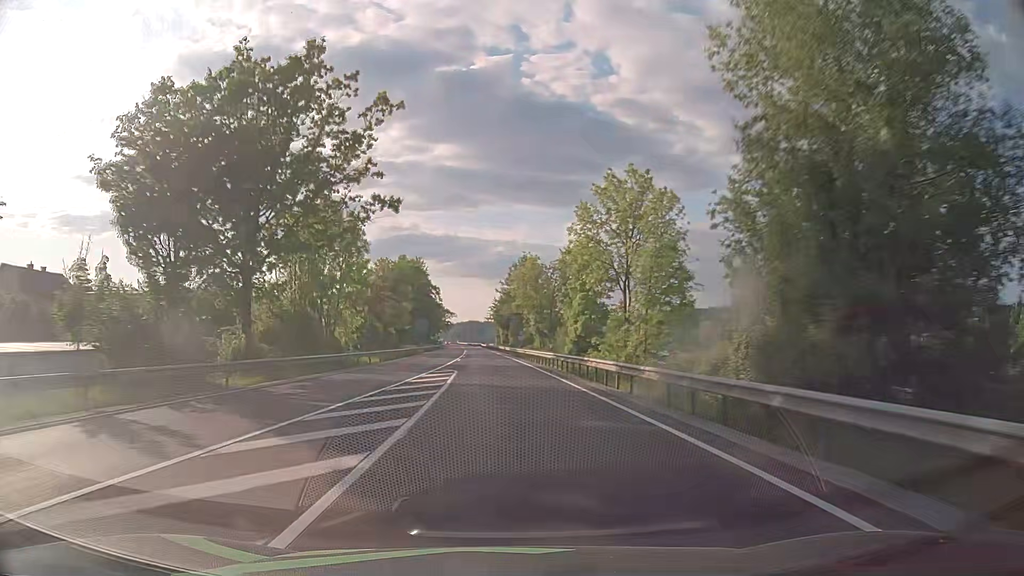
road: primary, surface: asphalt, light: Day
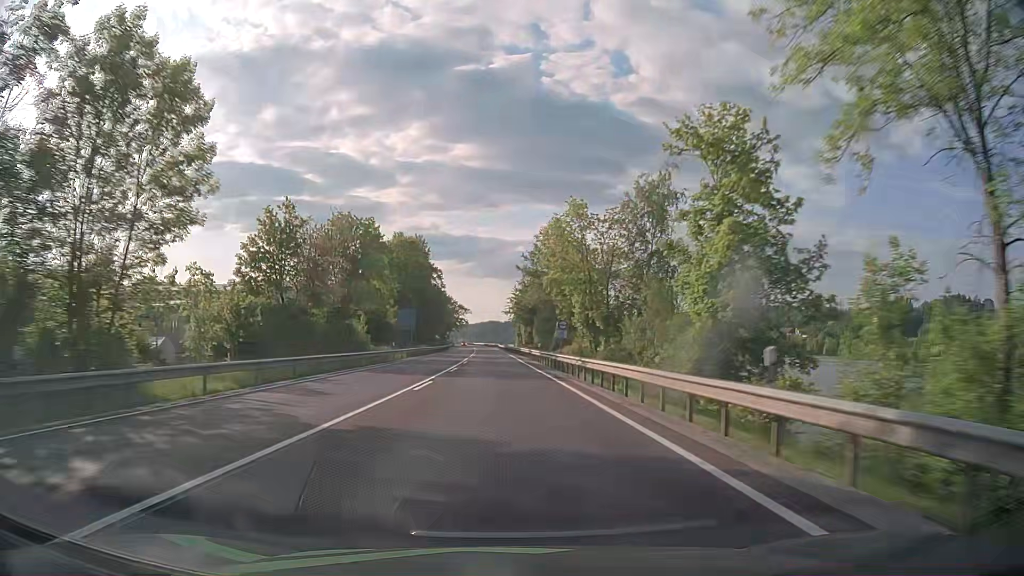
(-0.4, +31.6) m; -2°
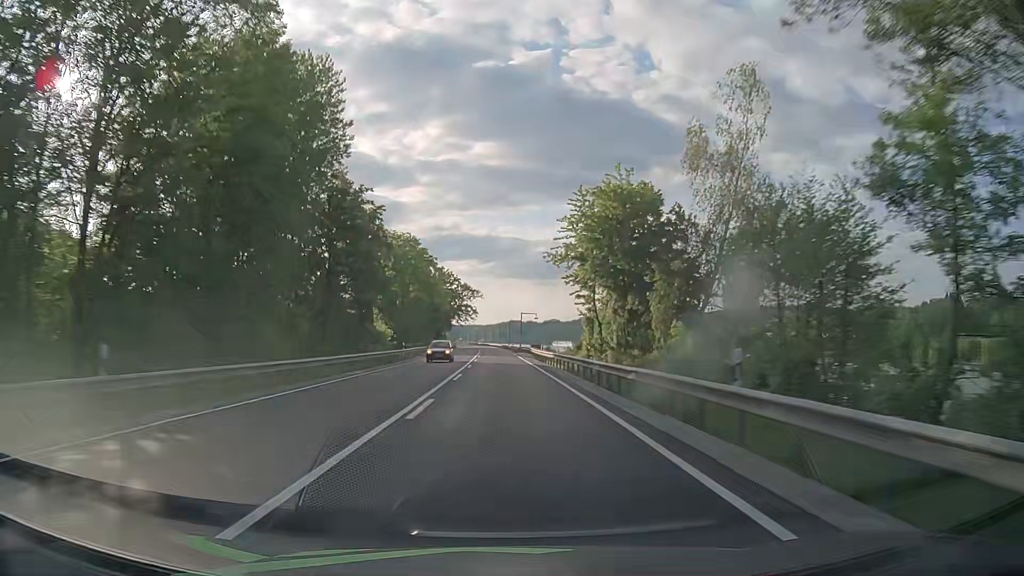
(-1.9, +79.1) m; -2°
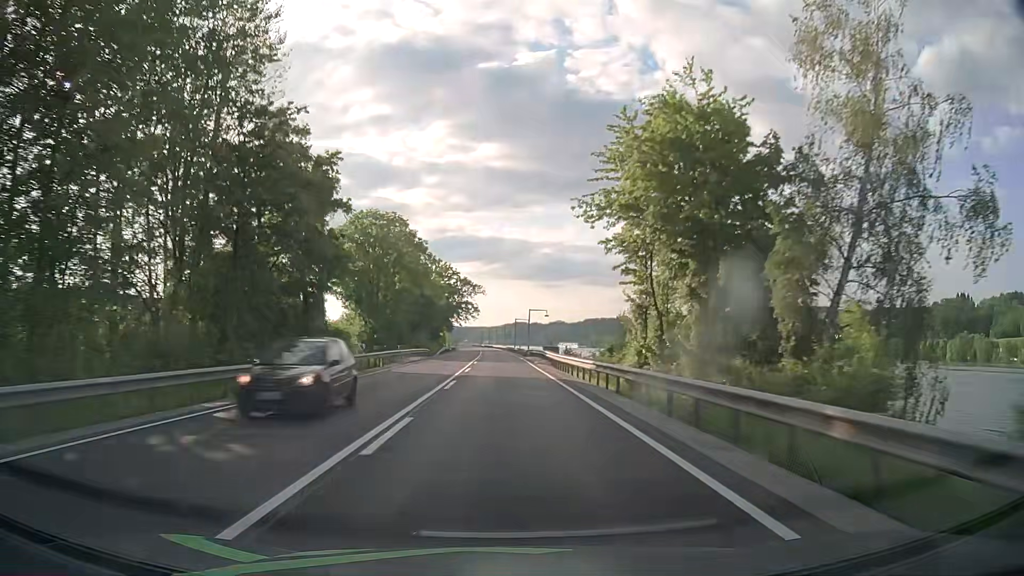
(-0.1, +15.8) m; 0°
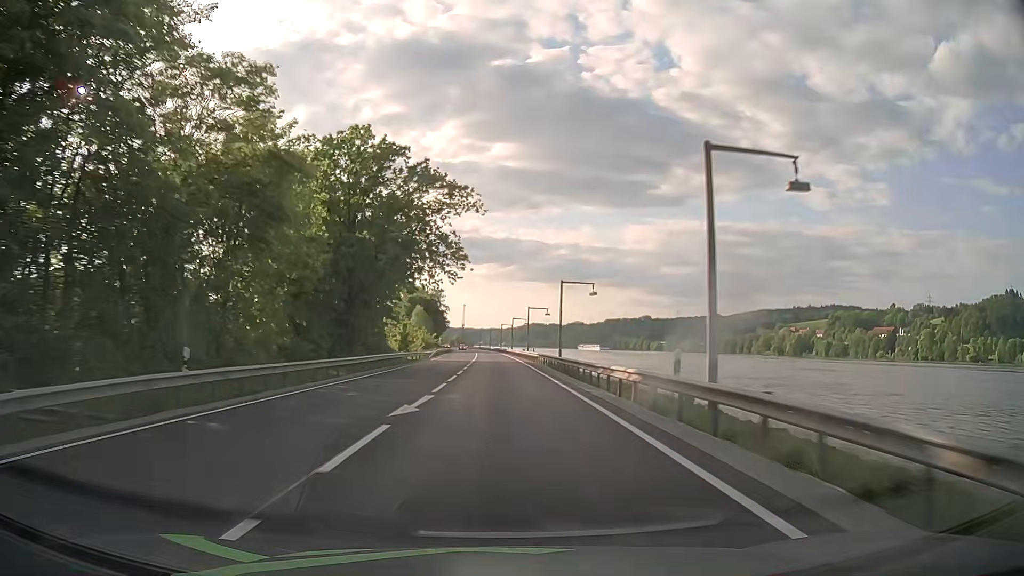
(-1.4, +79.5) m; -2°
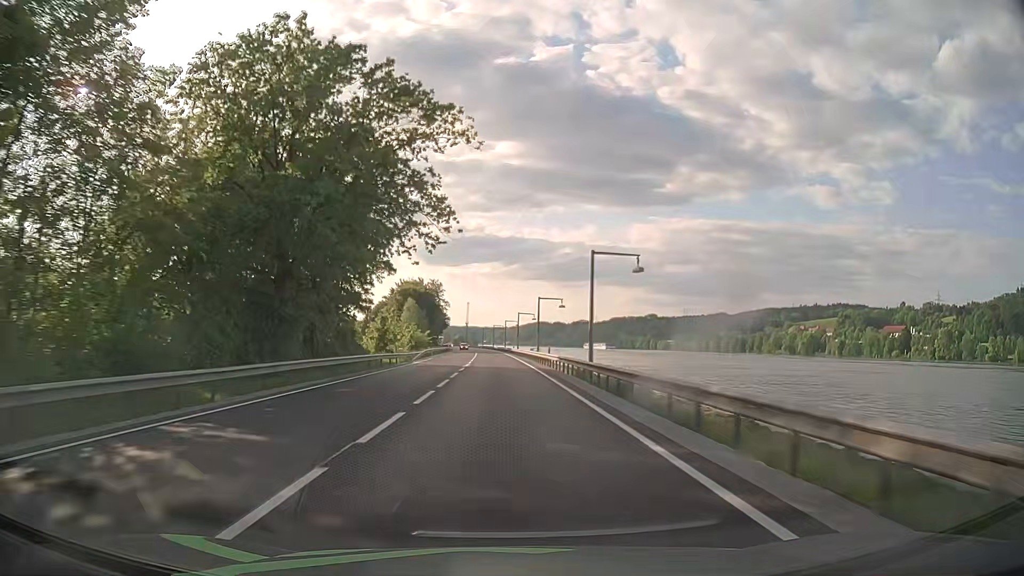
(0.0, +15.5) m; 0°
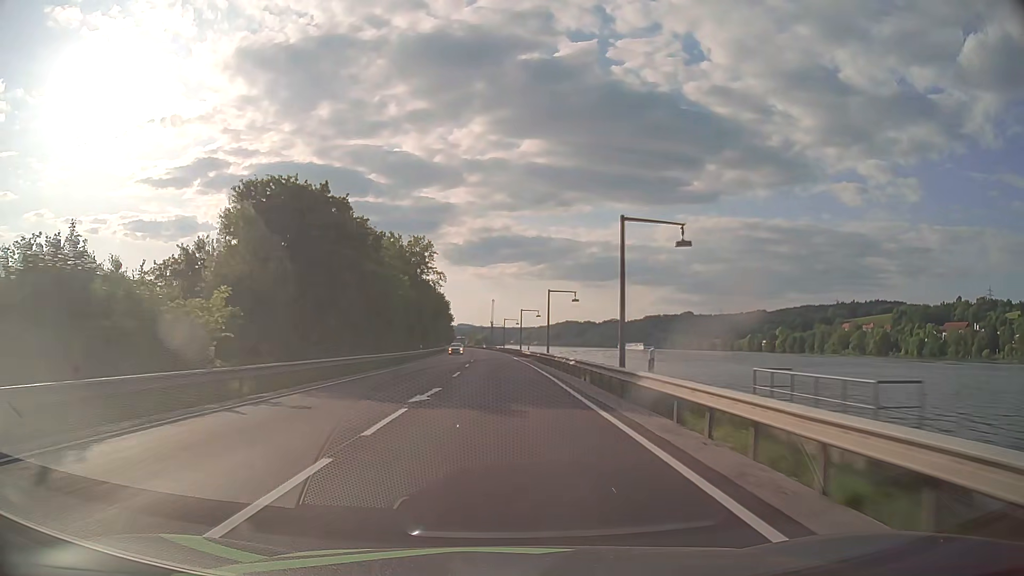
(-1.3, +79.1) m; -2°
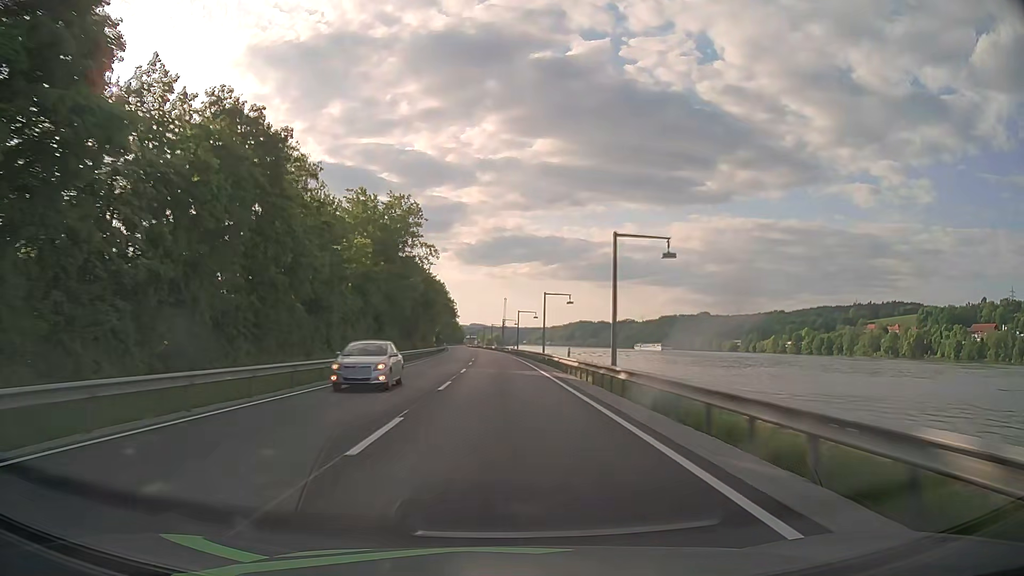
(-0.4, +31.6) m; -1°
